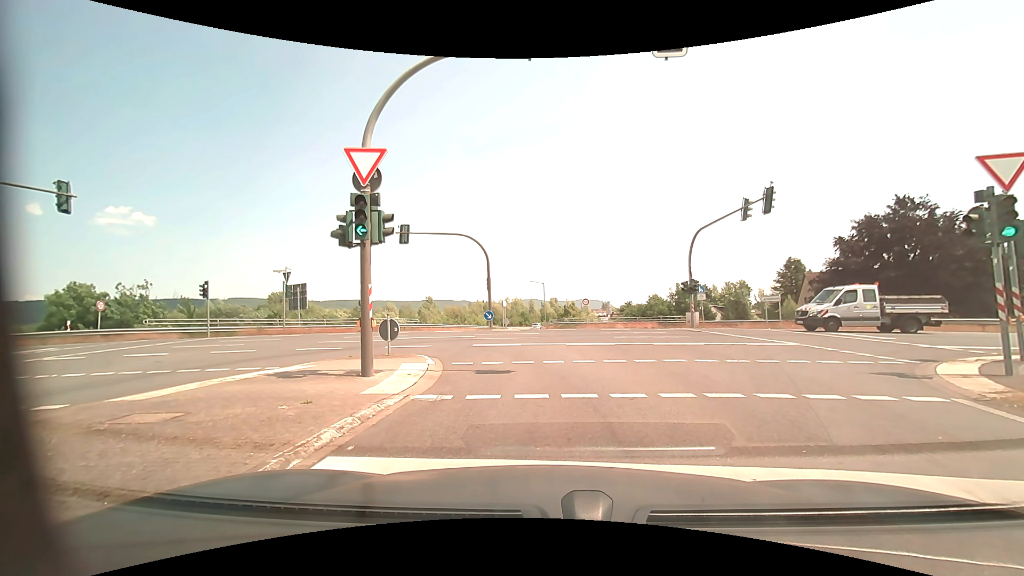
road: motorway_link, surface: asphalt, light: Day
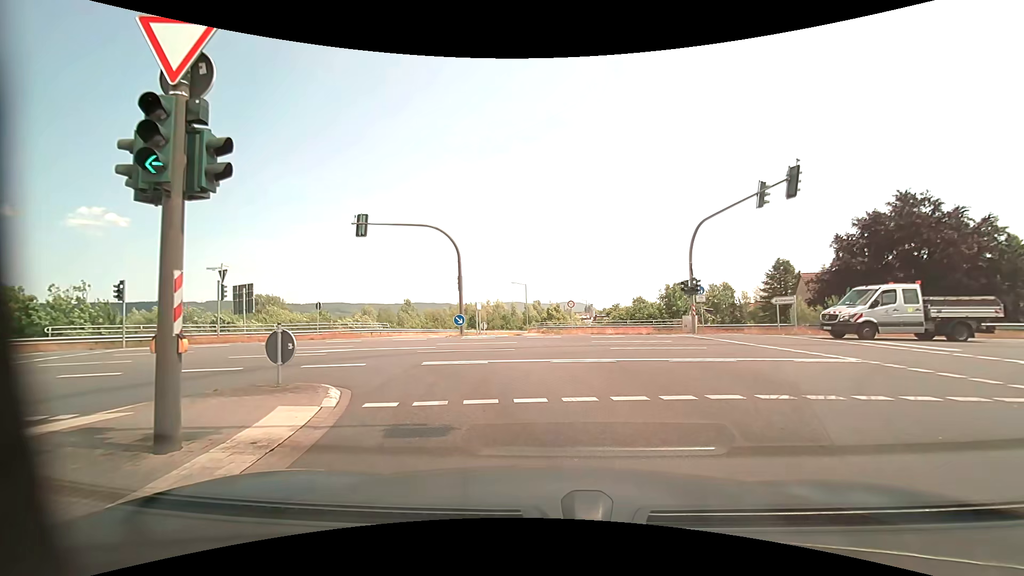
(+0.1, +4.7) m; +2°
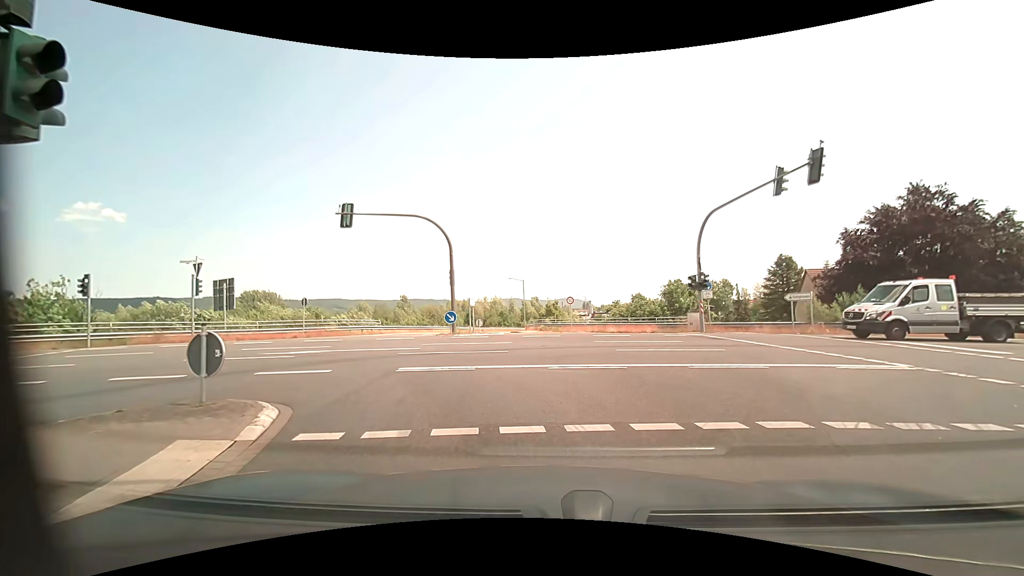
(0.0, +1.9) m; -1°
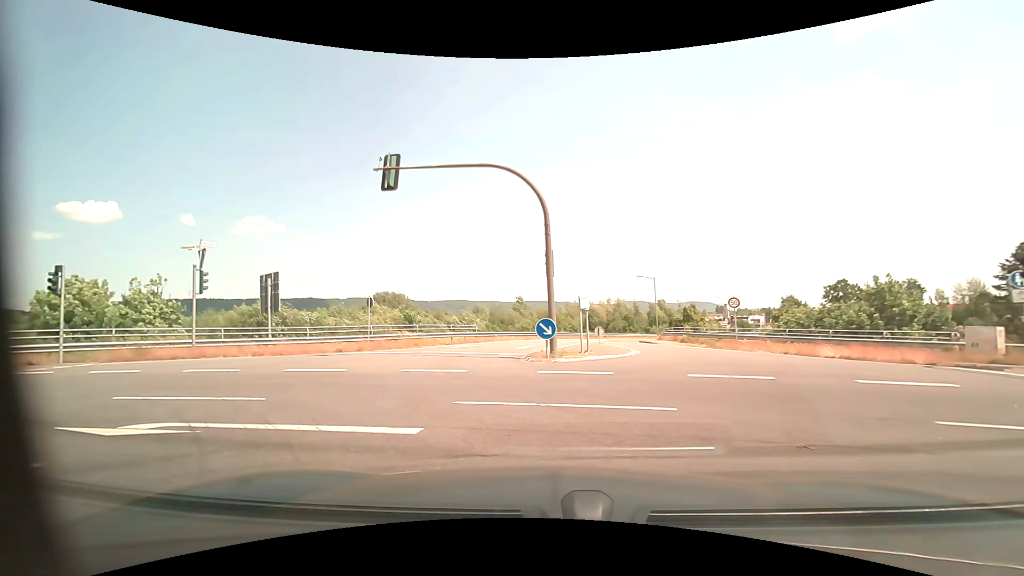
(-0.7, +10.5) m; -13°
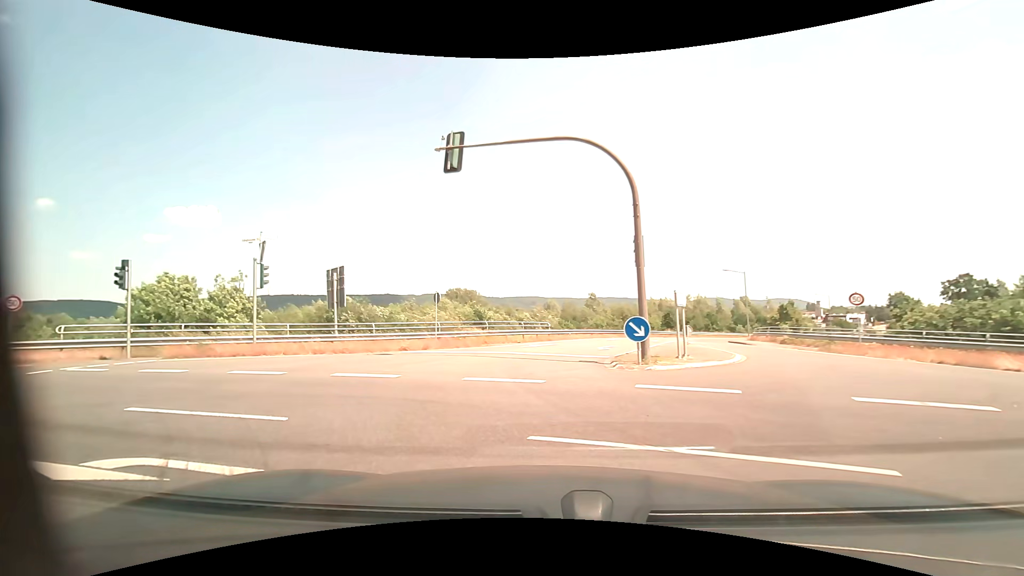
(-0.2, +2.2) m; -9°
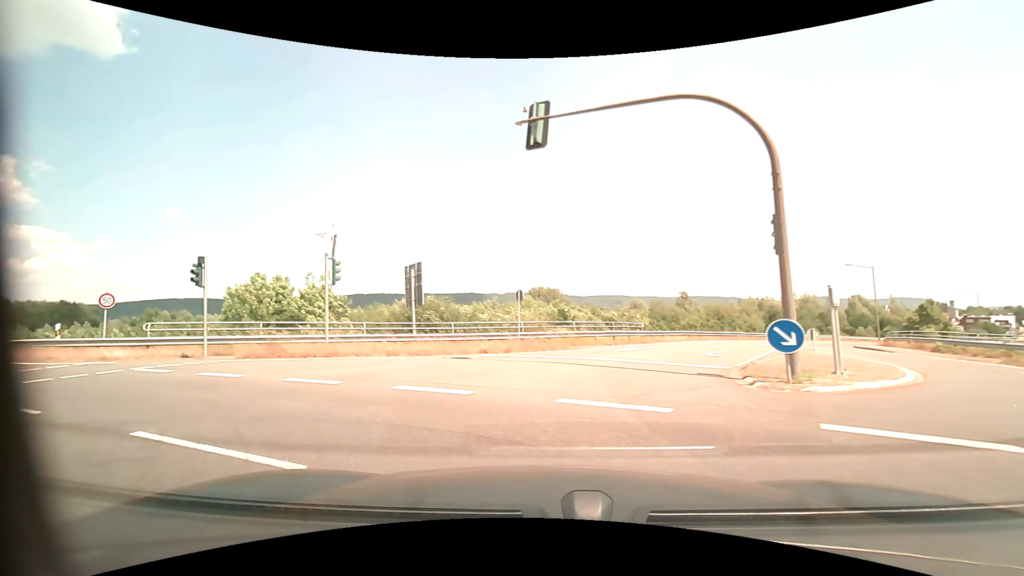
(-0.2, +2.3) m; -9°
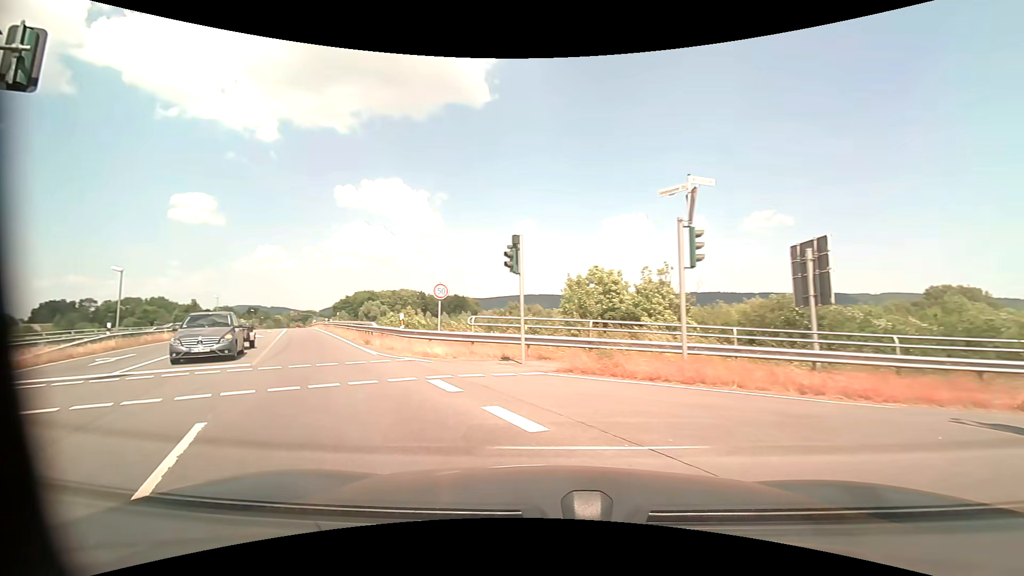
(-2.0, +6.5) m; -36°
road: secondary
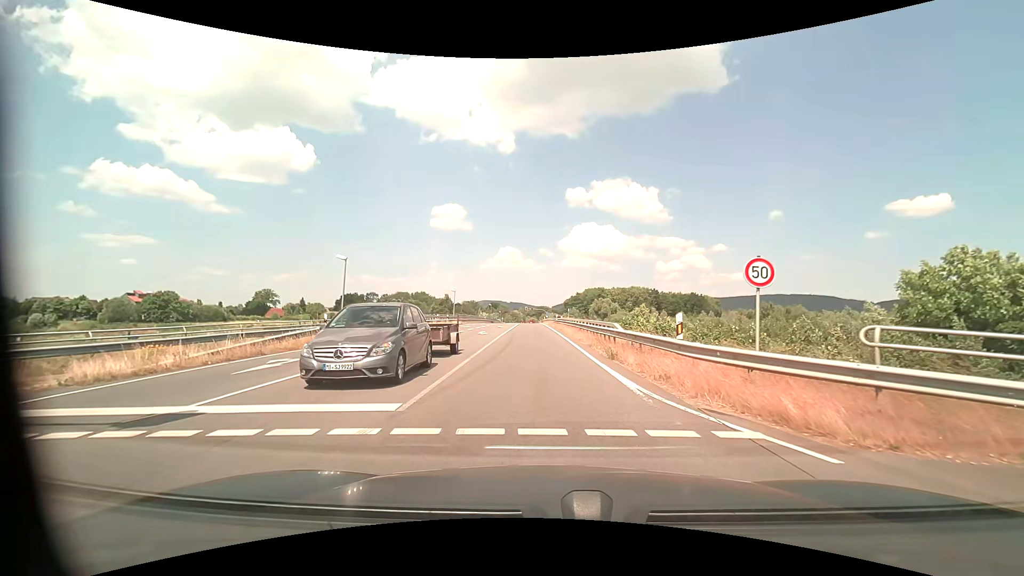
(-2.8, +8.4) m; -28°
(0, +10) (0, +20) (-1, +30) (-1, +40) (-2, +50) (-2, +60) (-3, +70) (-3, +80) (-3, +90) (-3, +100) m
